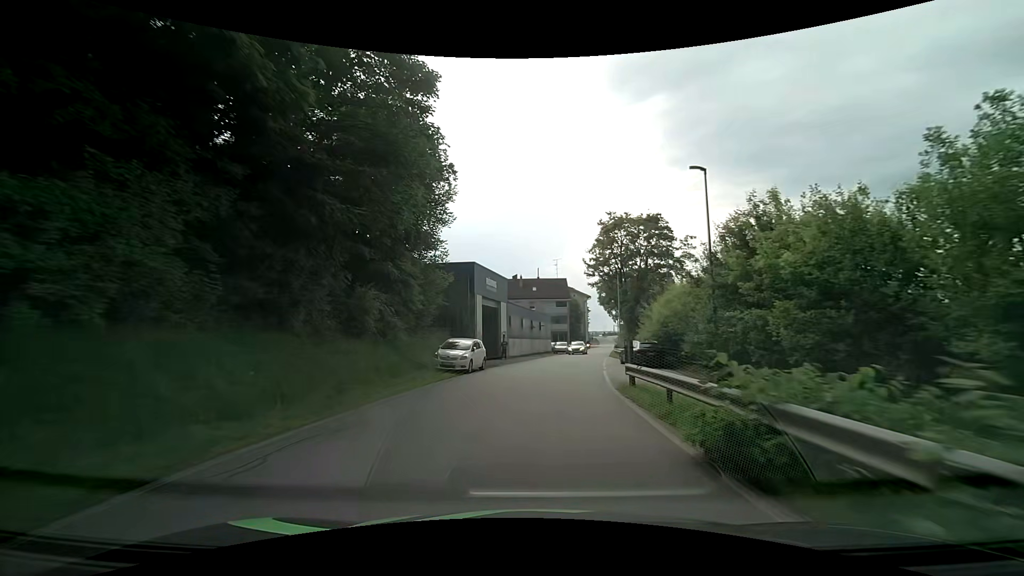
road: residential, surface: asphalt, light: Day
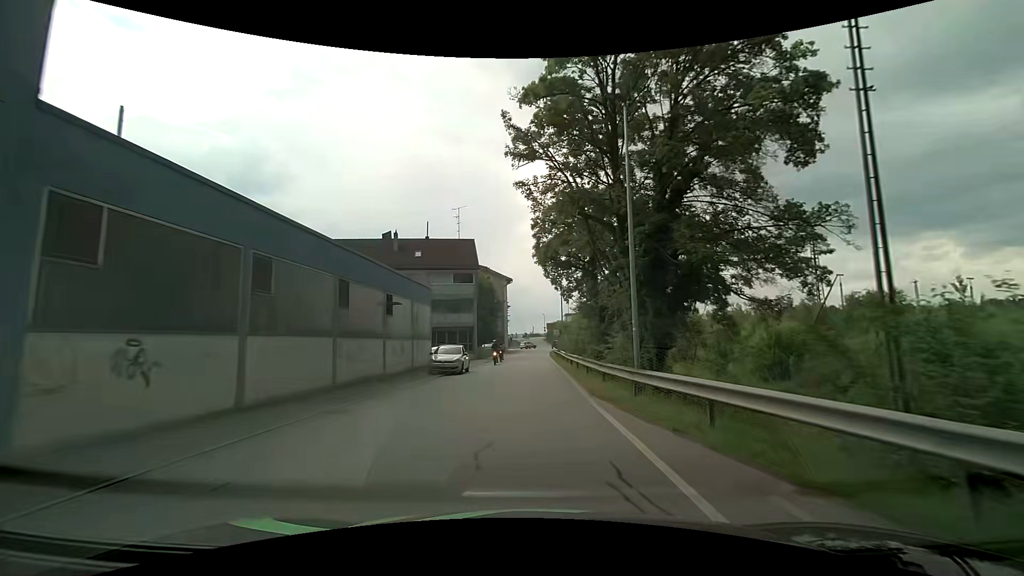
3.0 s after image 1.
(+3.5, +36.3) m; +10°
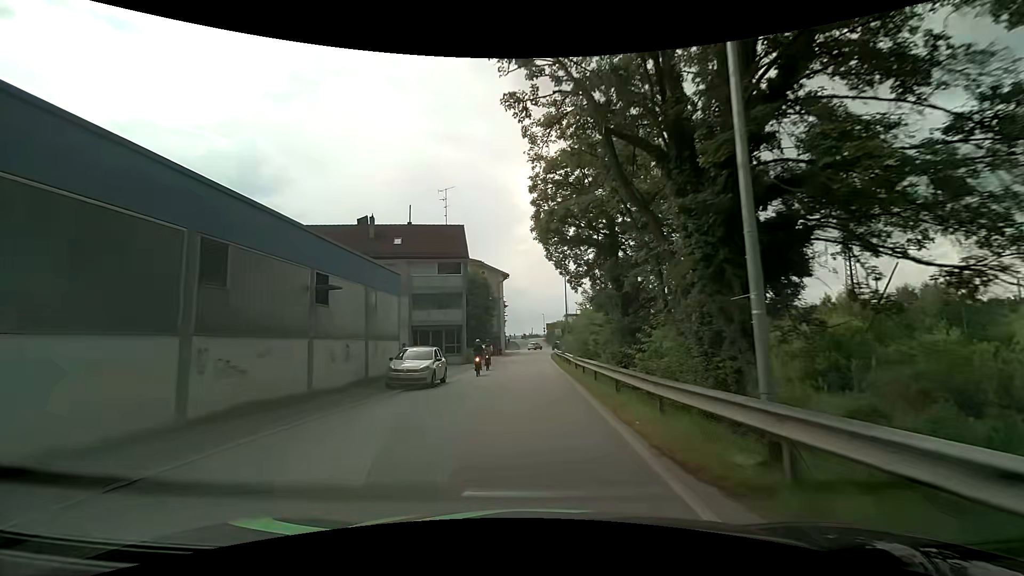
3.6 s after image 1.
(0.0, +7.2) m; -1°
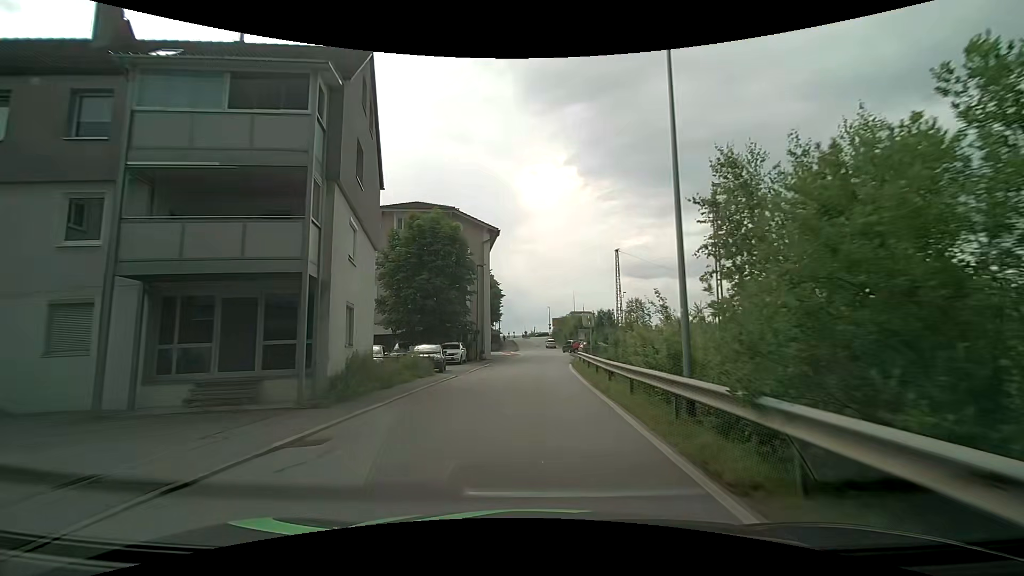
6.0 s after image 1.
(+0.2, +28.4) m; 0°
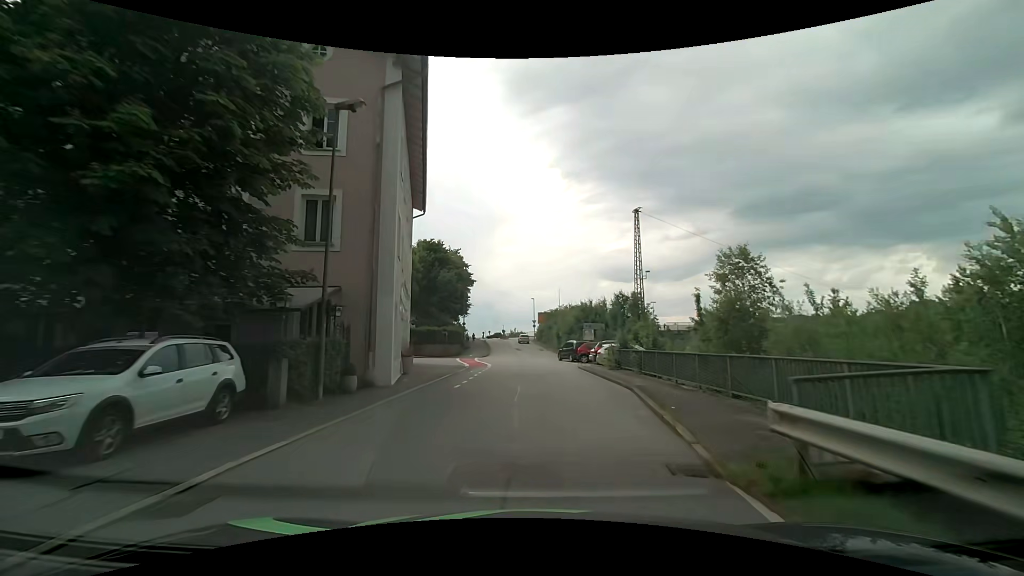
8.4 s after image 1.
(+0.4, +27.8) m; +2°
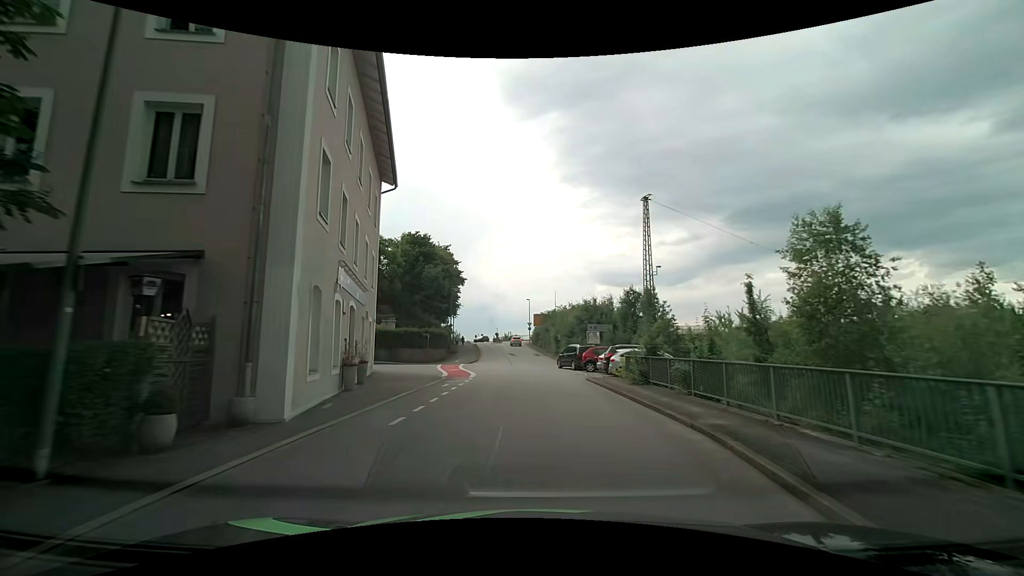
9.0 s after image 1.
(0.0, +6.9) m; +1°
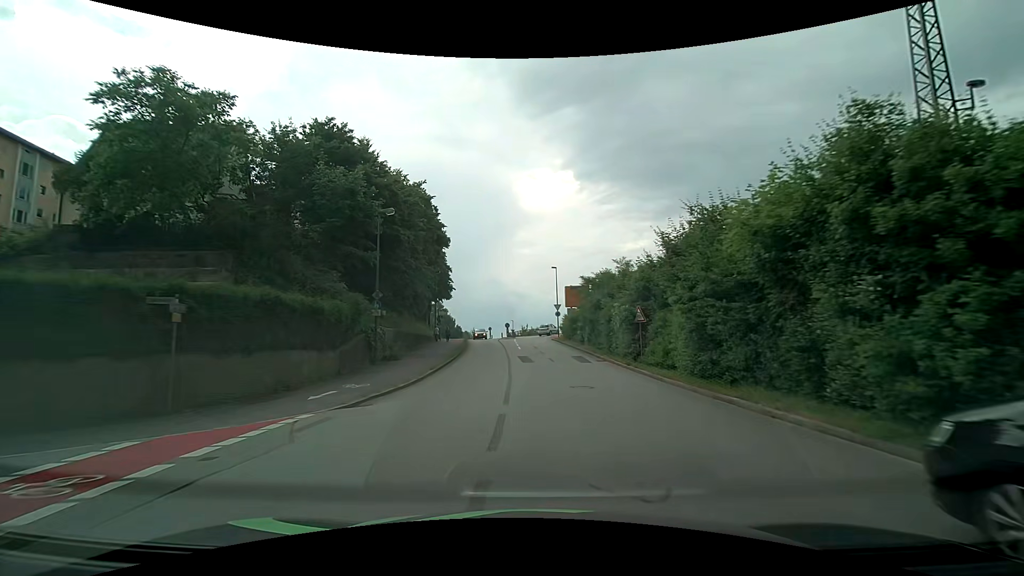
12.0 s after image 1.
(-0.9, +33.9) m; -3°
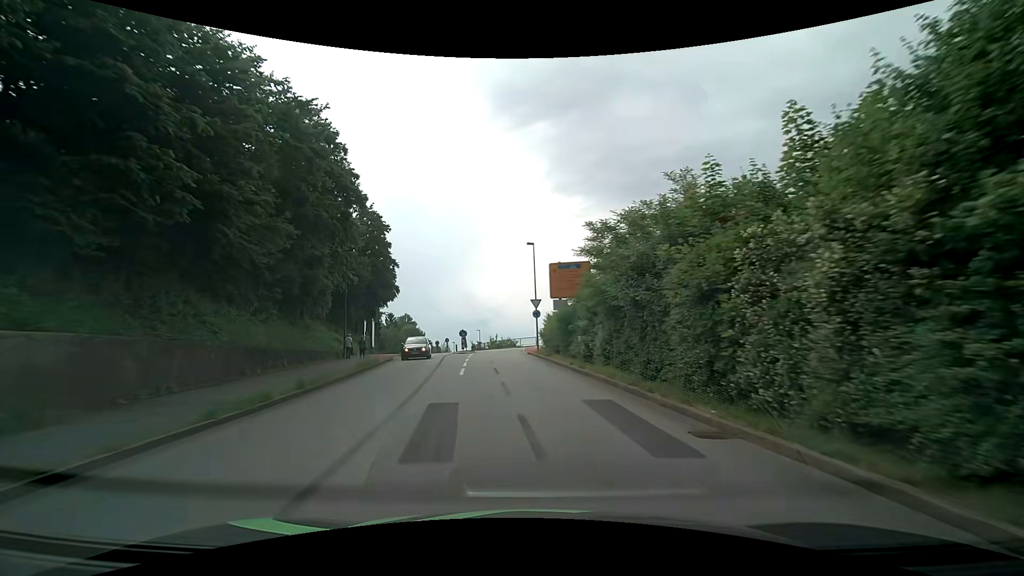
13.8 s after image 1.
(+0.7, +19.5) m; +3°
(0, +10) (-1, +20) (-2, +30) (-3, +40) (-2, +50) (-1, +59) (-7, +67) (-13, +75) (-17, +84) (-20, +94) m
